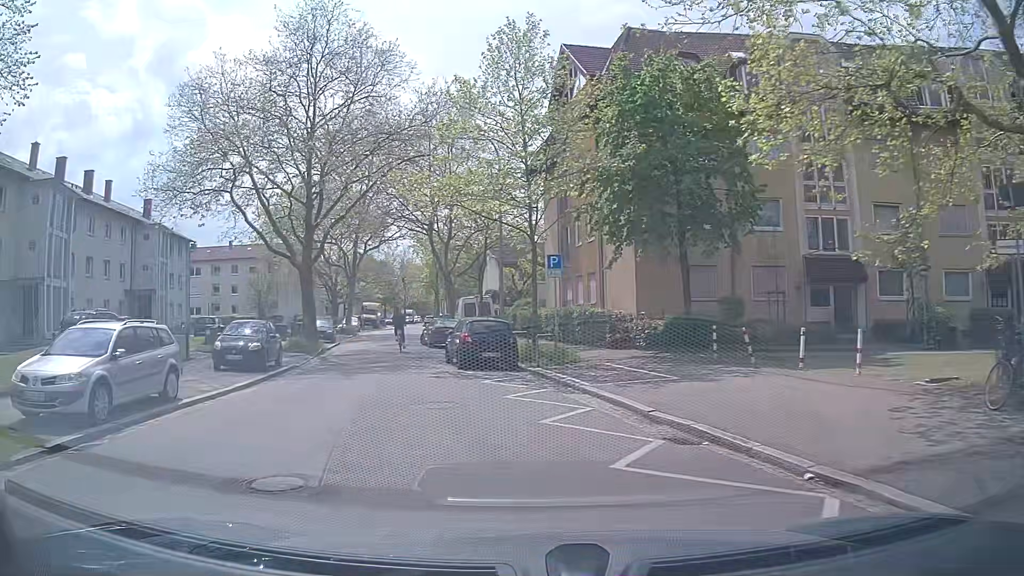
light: Day
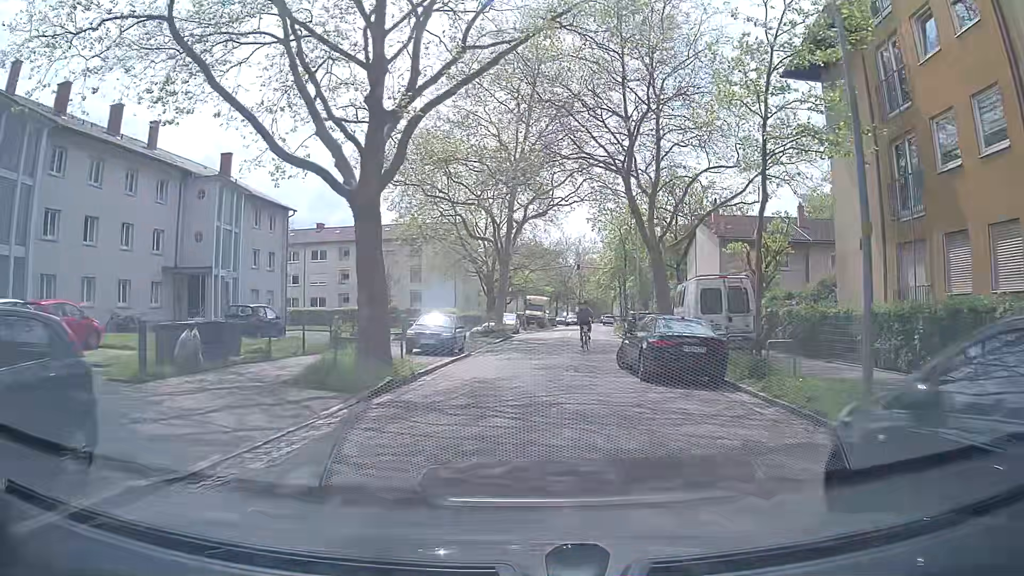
(-3.2, +17.8) m; -16°
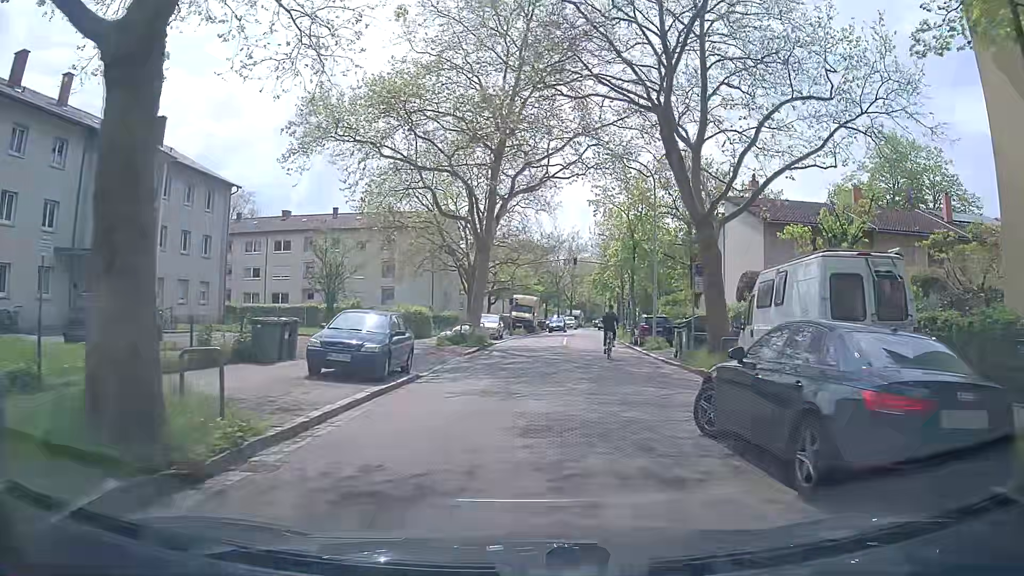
(+0.1, +9.2) m; +3°
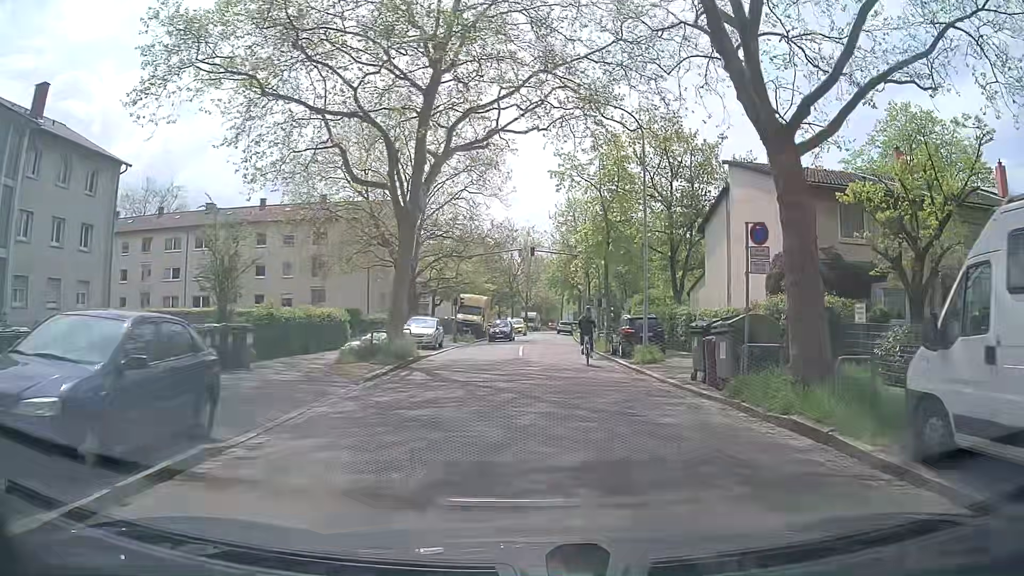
(+0.1, +8.8) m; +2°
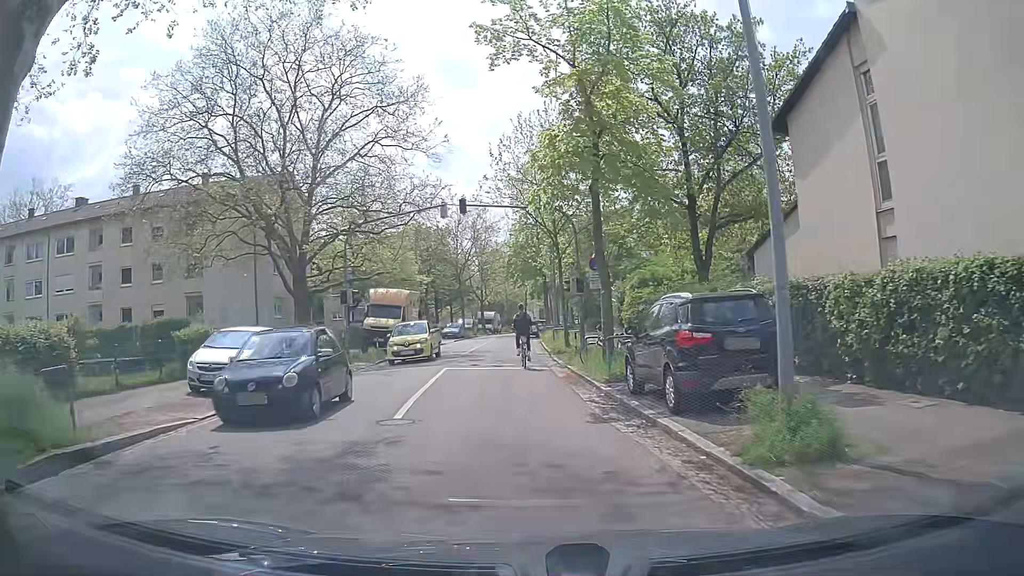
(+1.1, +16.7) m; +3°
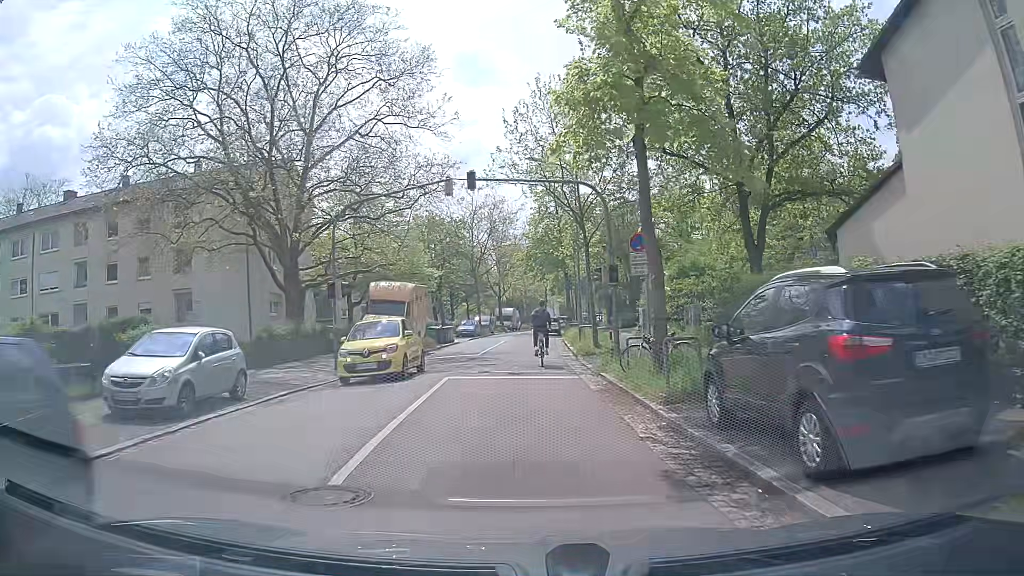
(0.0, +4.2) m; -2°
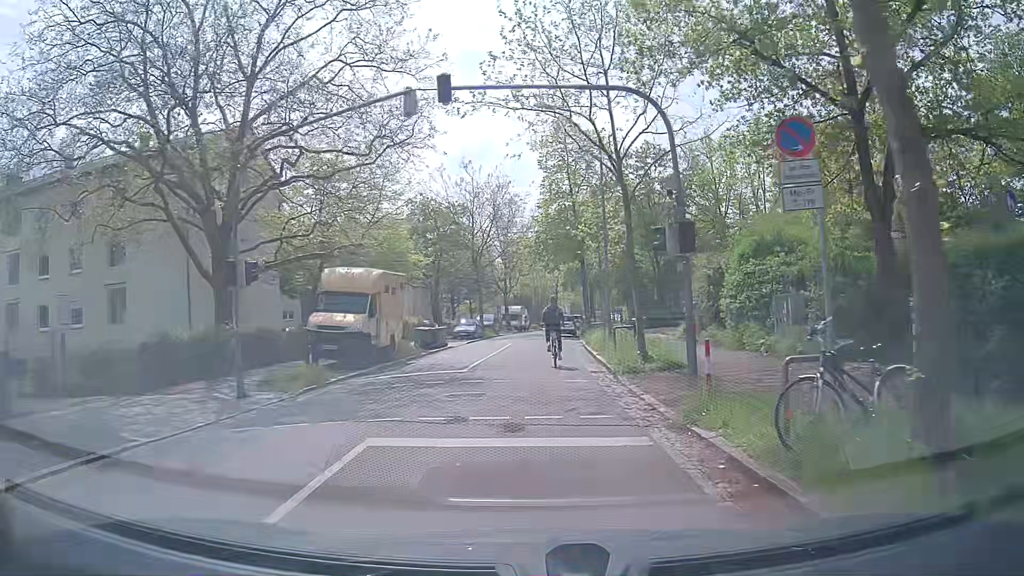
(0.0, +8.5) m; -1°
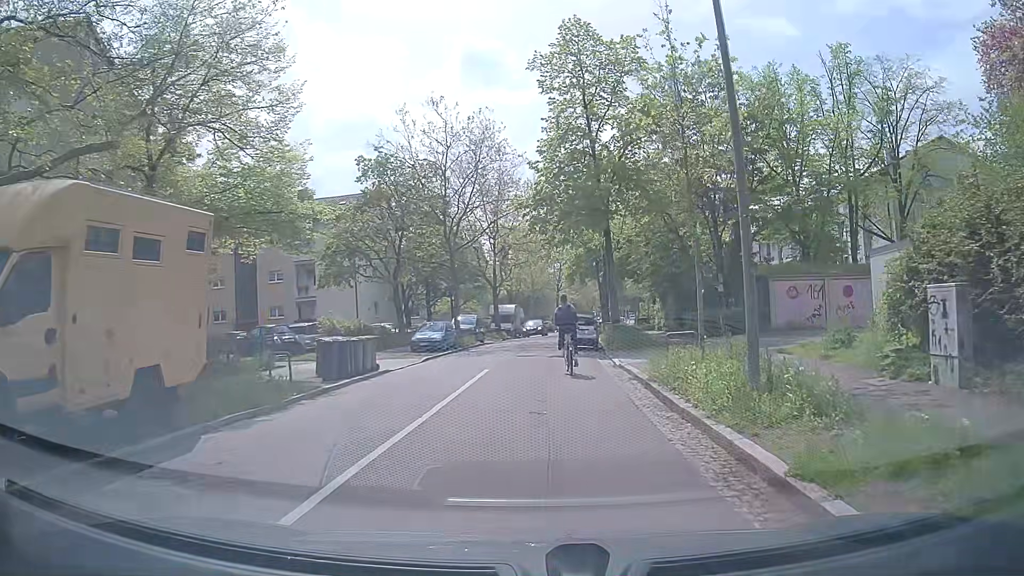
(+0.2, +16.2) m; 0°
(0, +10) (+1, +20) (0, +30) (+2, +40) (+3, +50) (+3, +60) (+5, +70) (+7, +79) (+9, +89) (+10, +99) m
